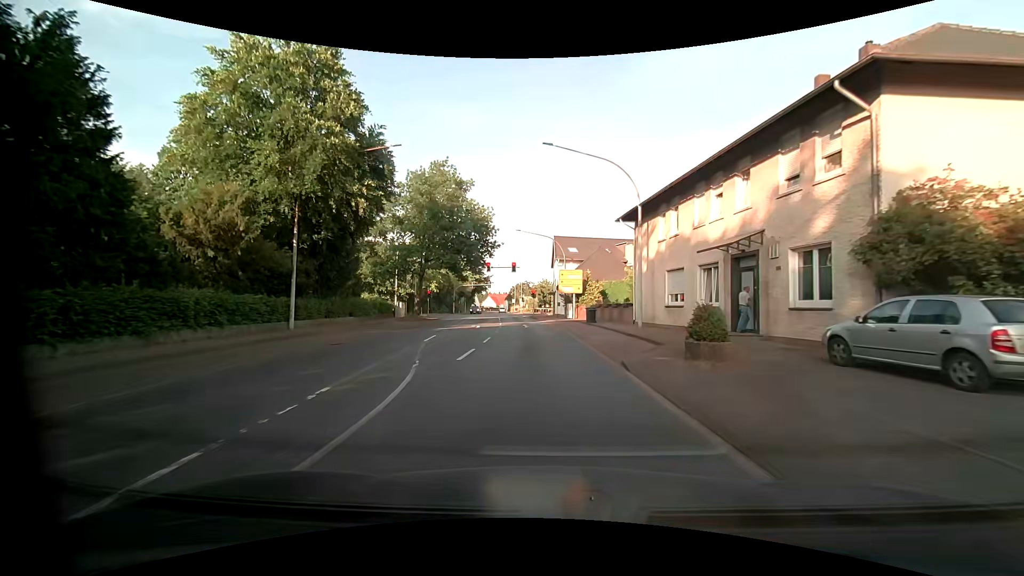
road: primary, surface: asphalt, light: Day
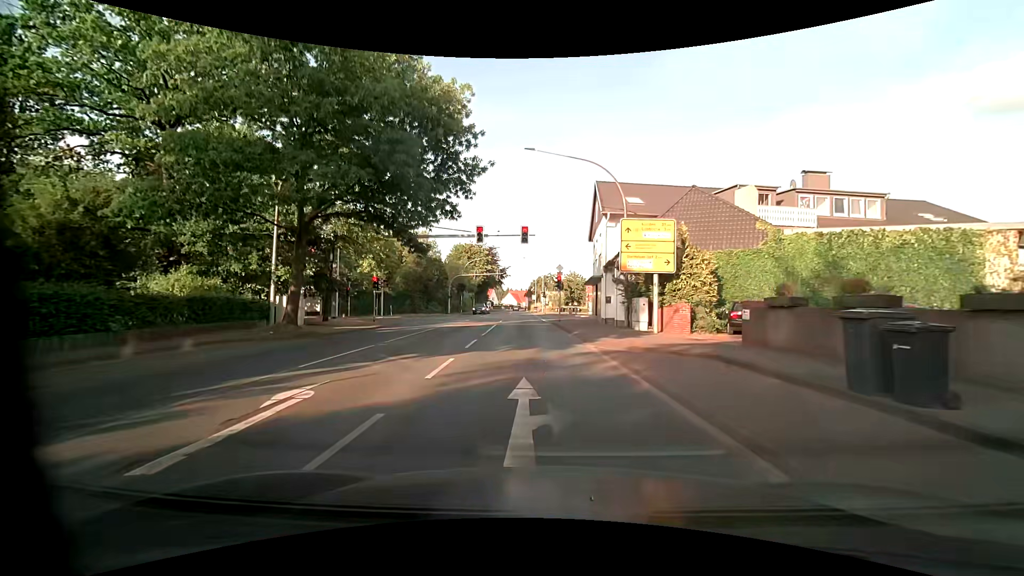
(-0.6, +27.4) m; -3°
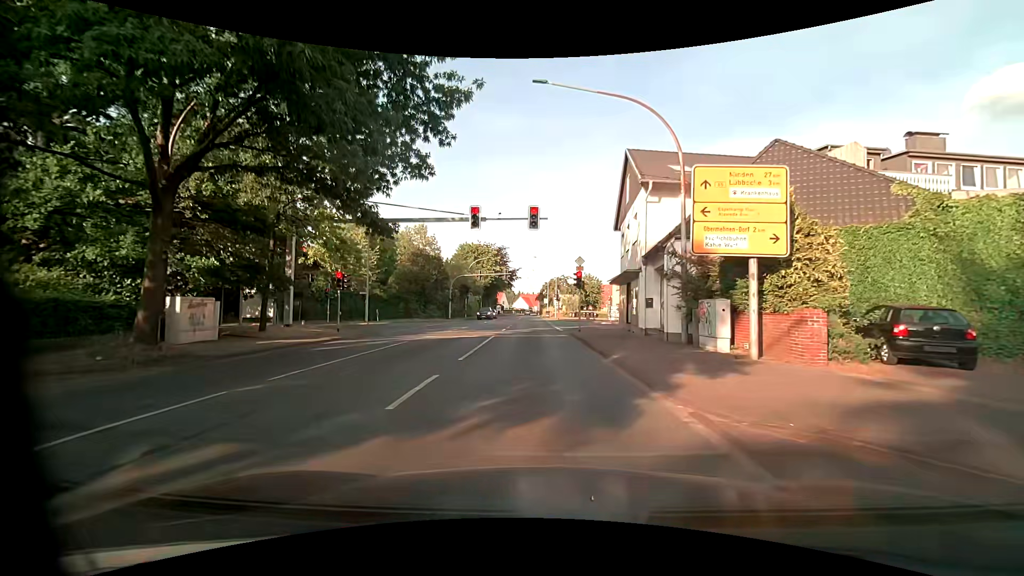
(0.0, +8.4) m; 0°
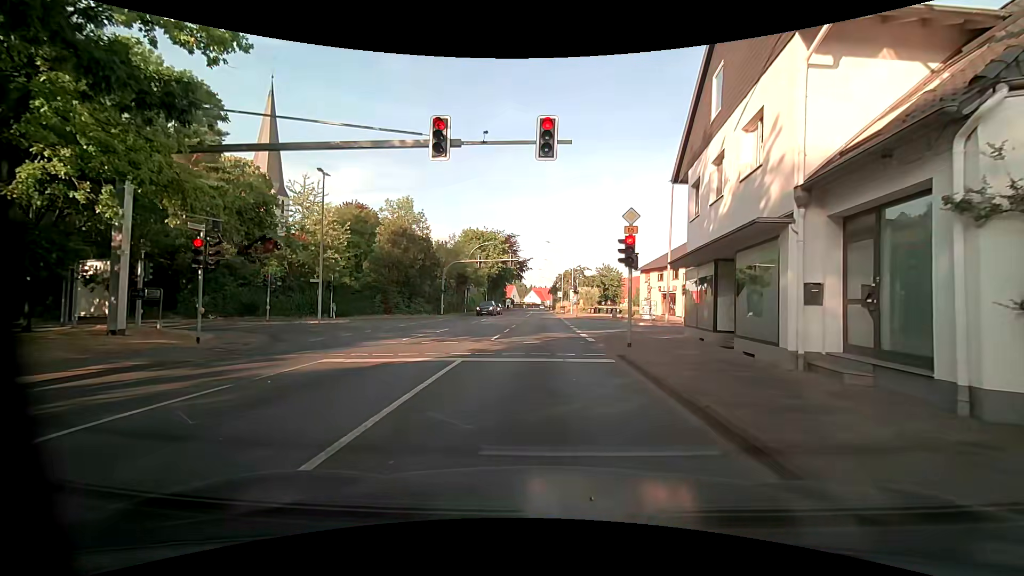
(-0.3, +12.1) m; -3°
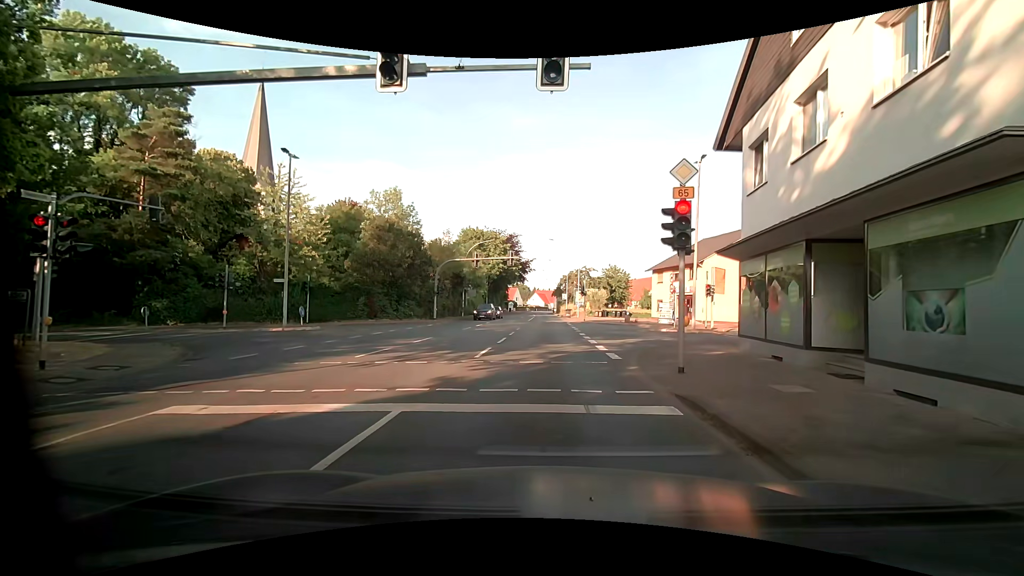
(+0.1, +4.9) m; -3°
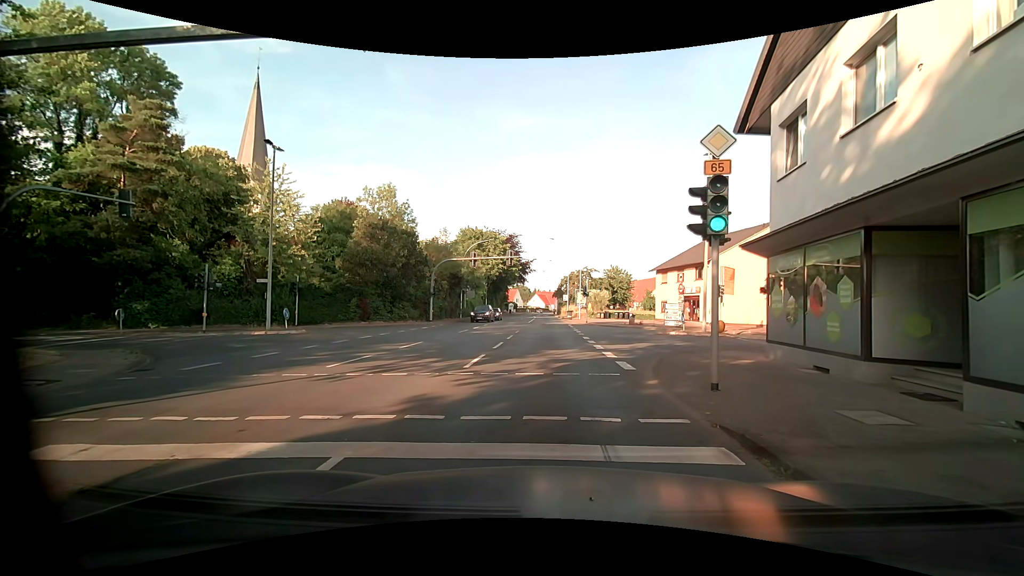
(0.0, +1.7) m; 0°
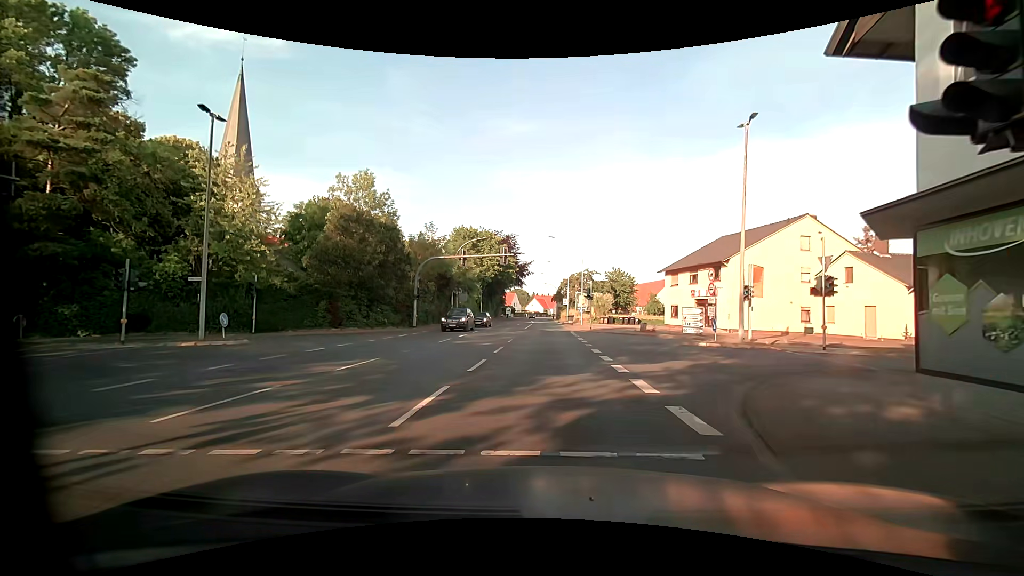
(+0.3, +5.8) m; +2°
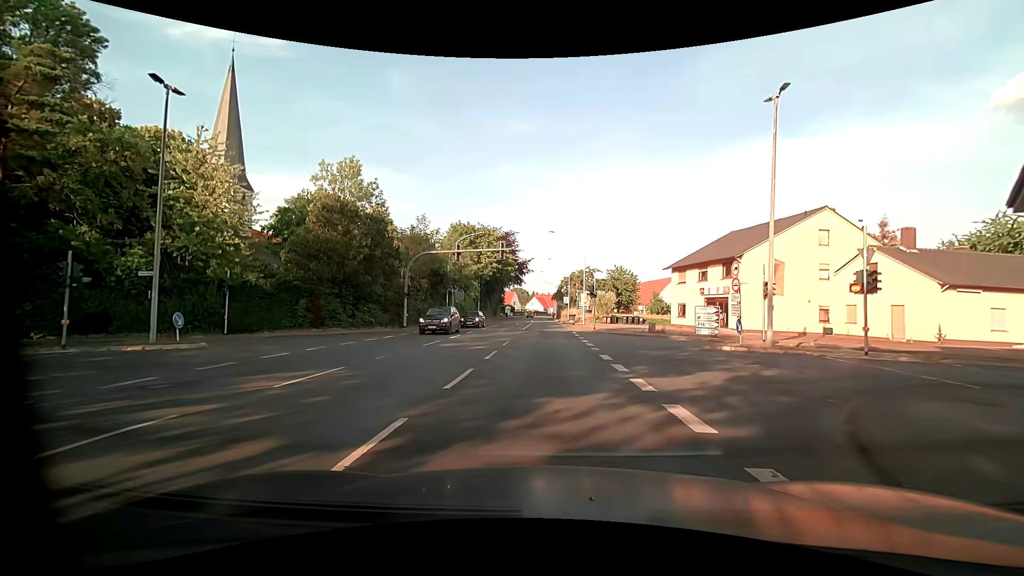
(+0.1, +3.0) m; +1°
(0, +10) (0, +20) (0, +30) (0, +40) (+1, +50) (+1, +60) (+1, +70) (+1, +80) (+1, +90) (0, +100) m
